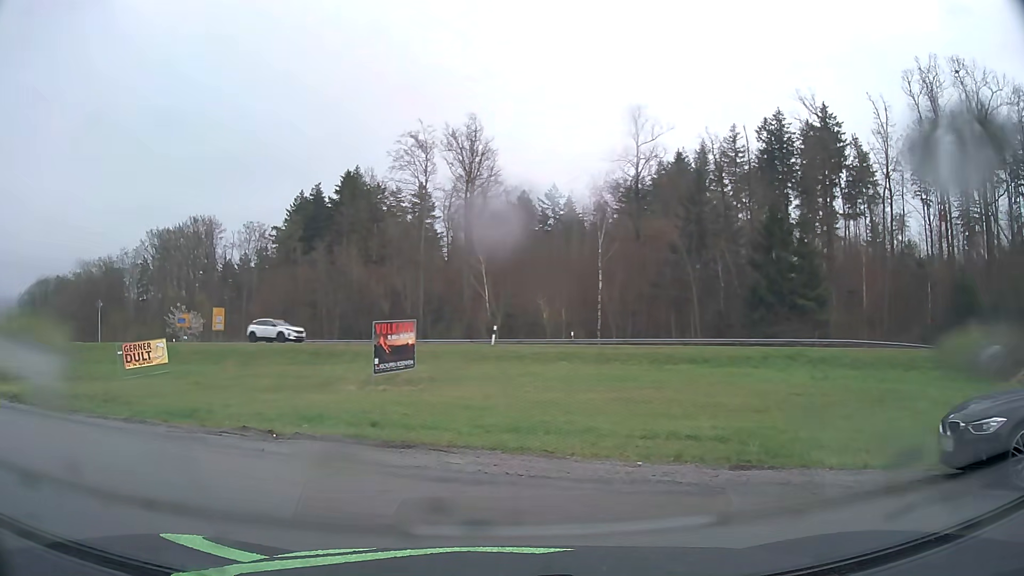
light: Day
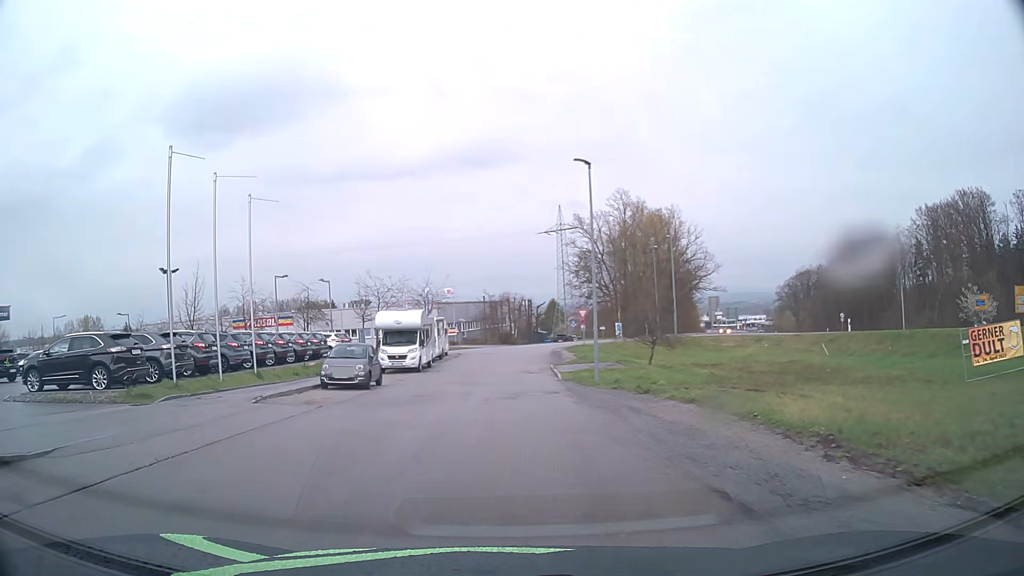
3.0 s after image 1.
(-8.0, +10.3) m; -67°
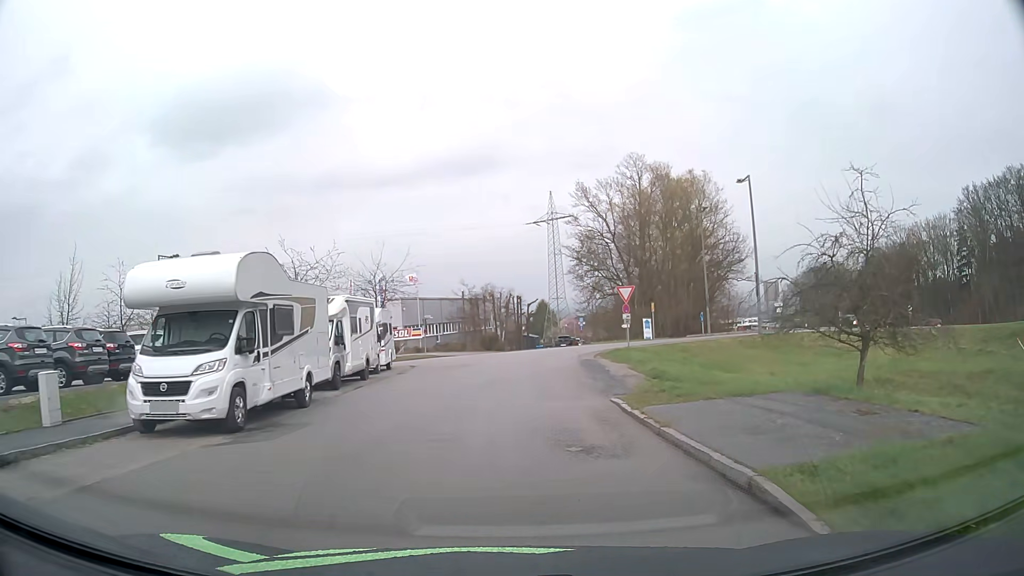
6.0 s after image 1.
(-0.3, +22.9) m; +1°
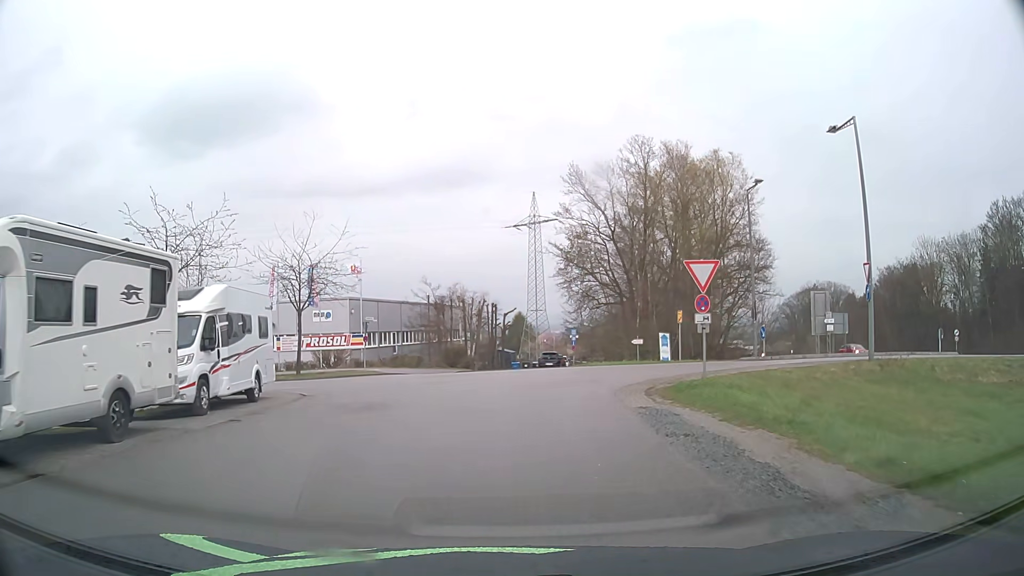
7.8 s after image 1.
(+0.1, +14.6) m; +1°
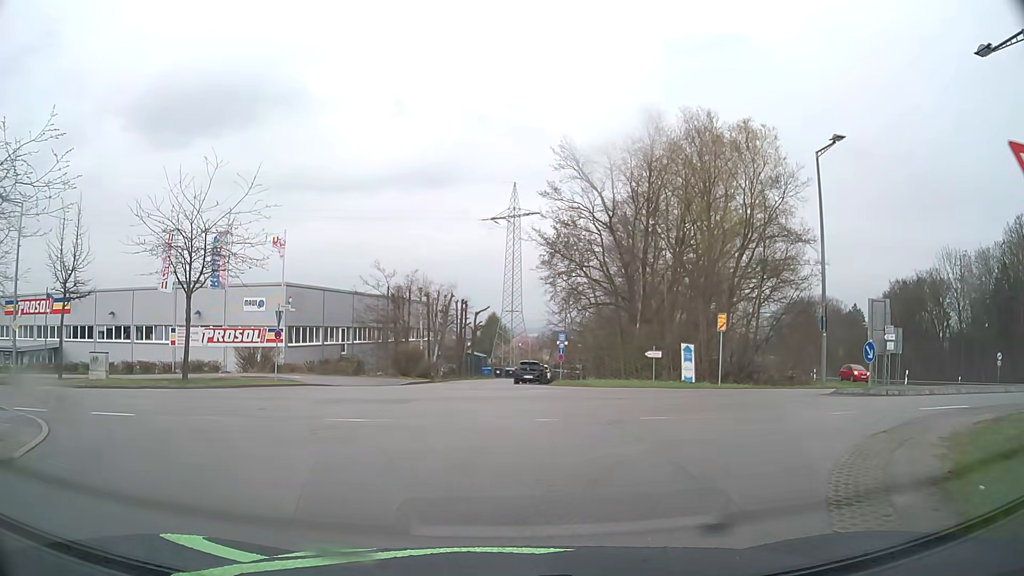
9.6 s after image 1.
(+0.4, +11.1) m; +4°
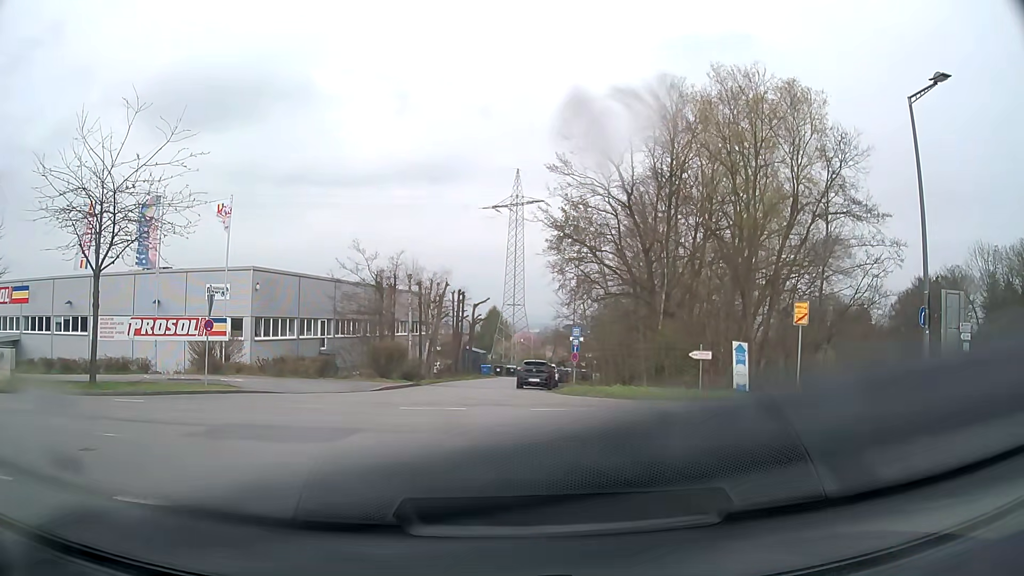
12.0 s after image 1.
(0.0, +6.8) m; -1°
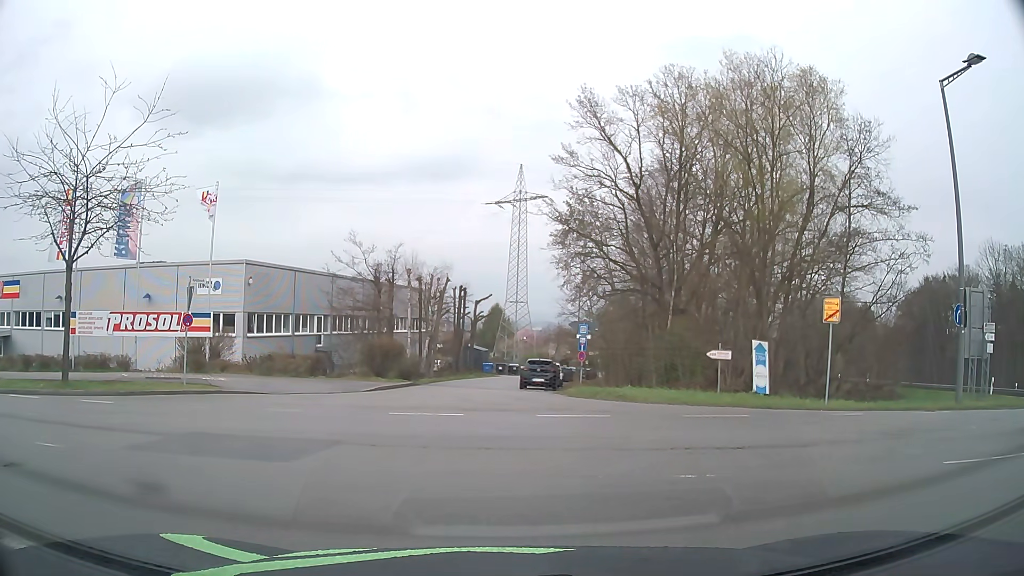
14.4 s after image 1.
(0.0, +1.7) m; 0°
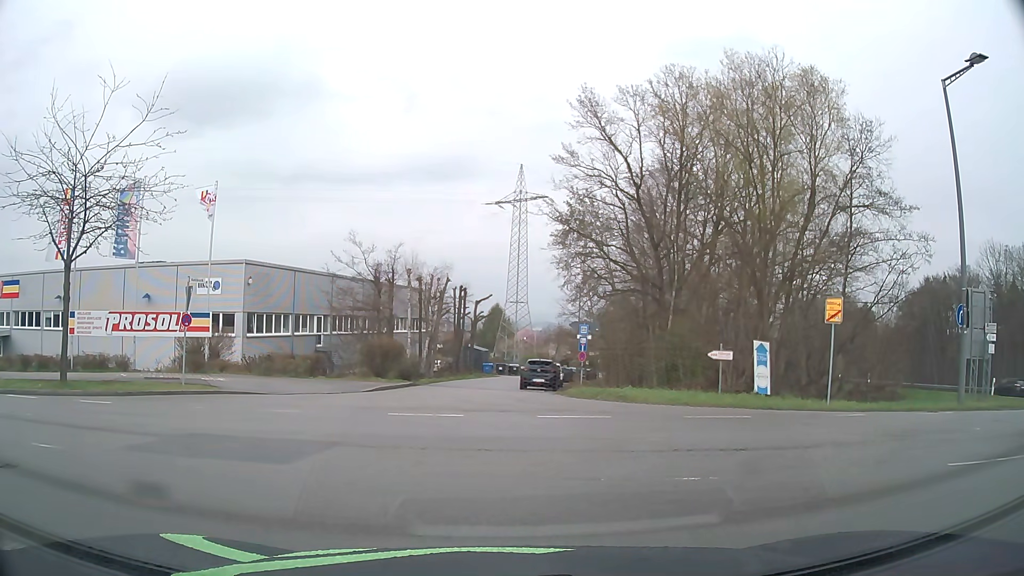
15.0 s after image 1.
(0.0, +0.1) m; 0°
(-3, +9) (-11, +14) (-21, +16) (-31, +17) (-41, +19) (-51, +20) (-61, +22) (-70, +24) (-80, +26) (-90, +29) m
